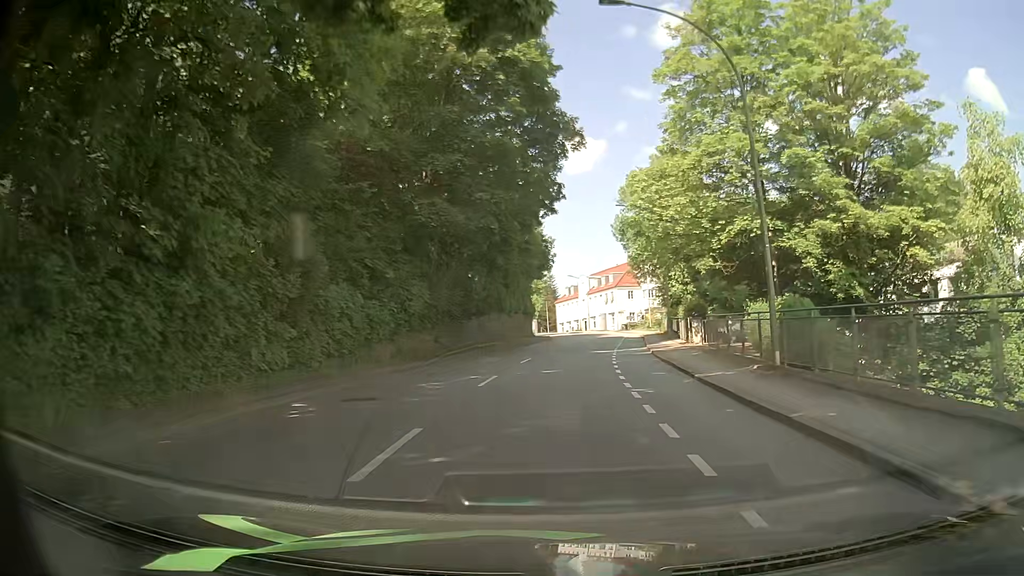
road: tertiary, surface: asphalt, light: Day
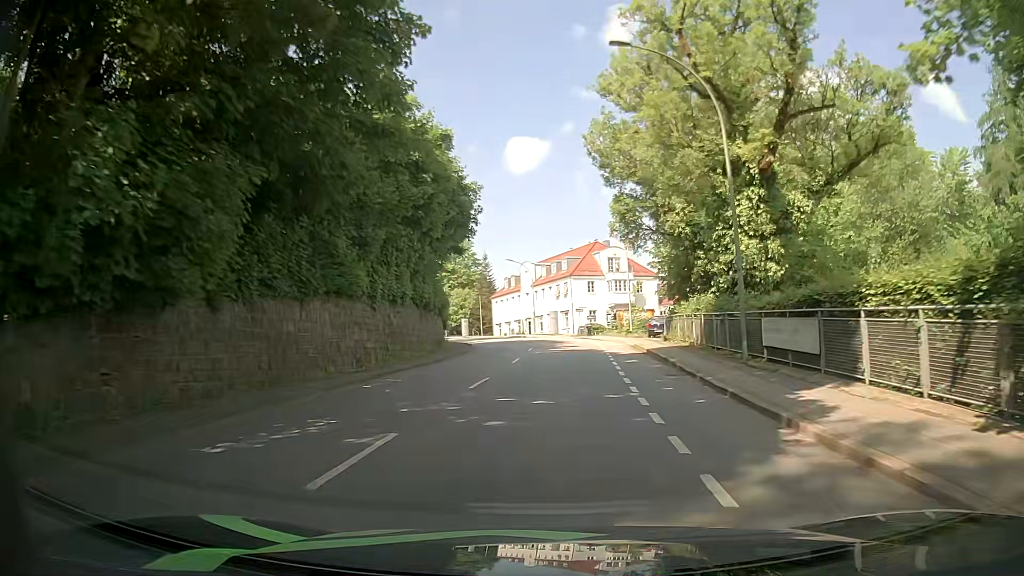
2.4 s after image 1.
(+0.9, +27.1) m; +4°
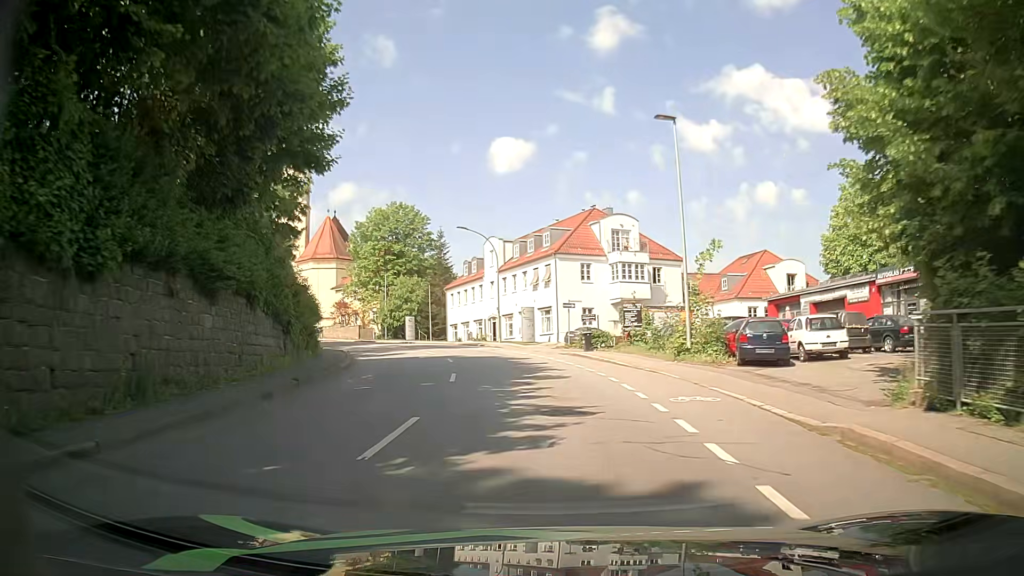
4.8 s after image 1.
(+0.7, +26.5) m; +1°
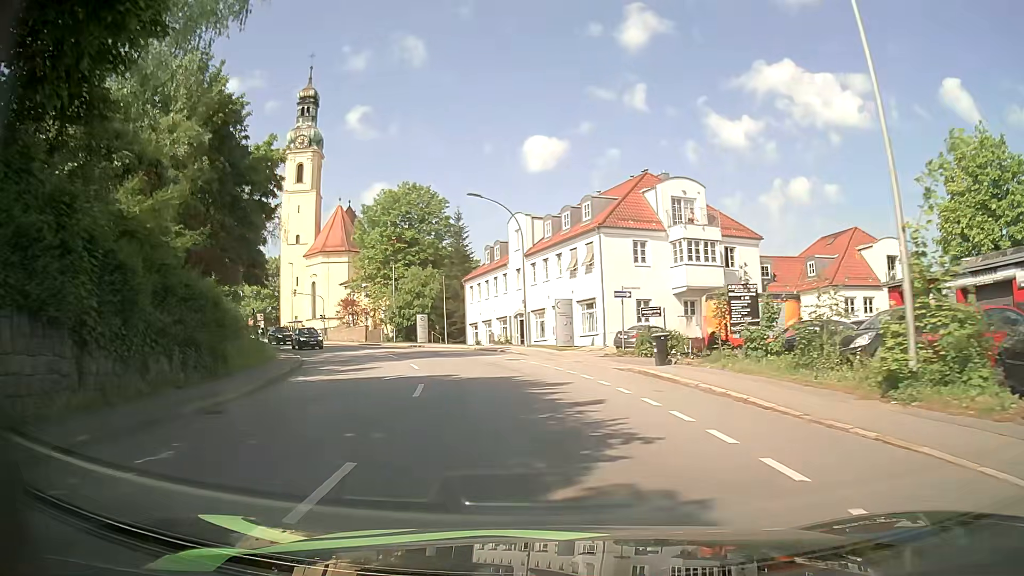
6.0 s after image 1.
(-0.2, +12.7) m; -2°
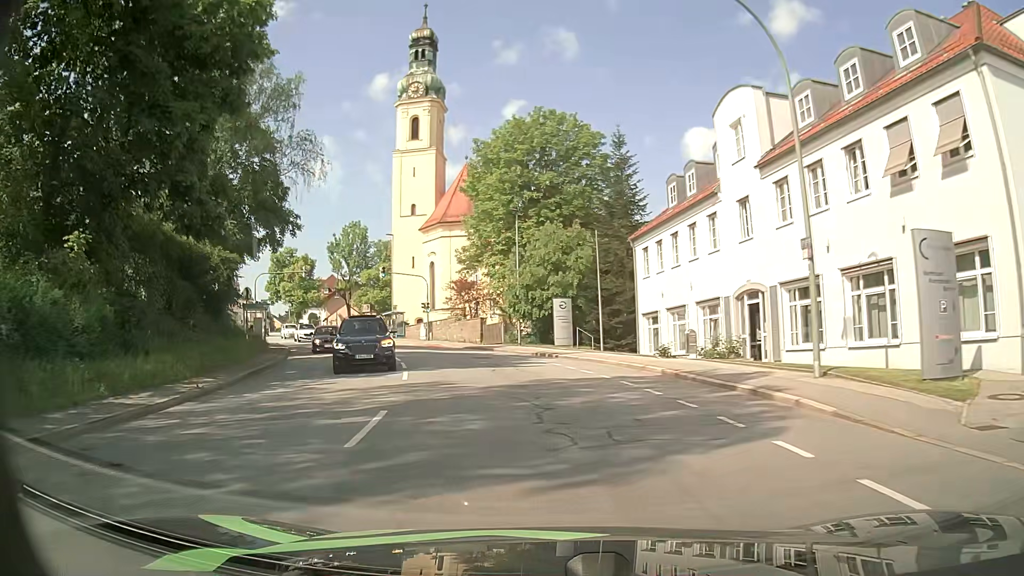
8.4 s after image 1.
(-3.1, +25.0) m; -14°
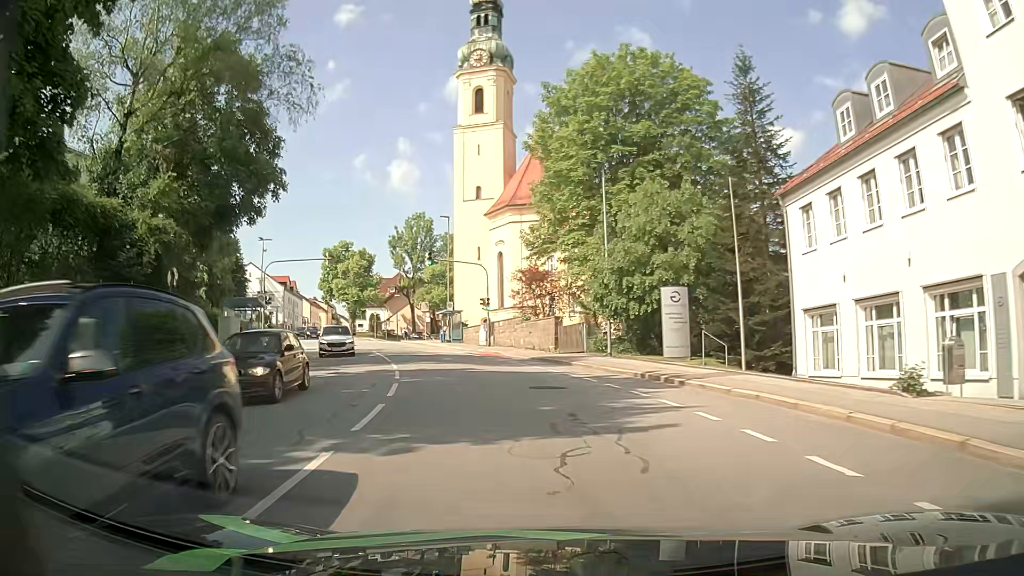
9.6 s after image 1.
(-0.8, +12.4) m; -8°
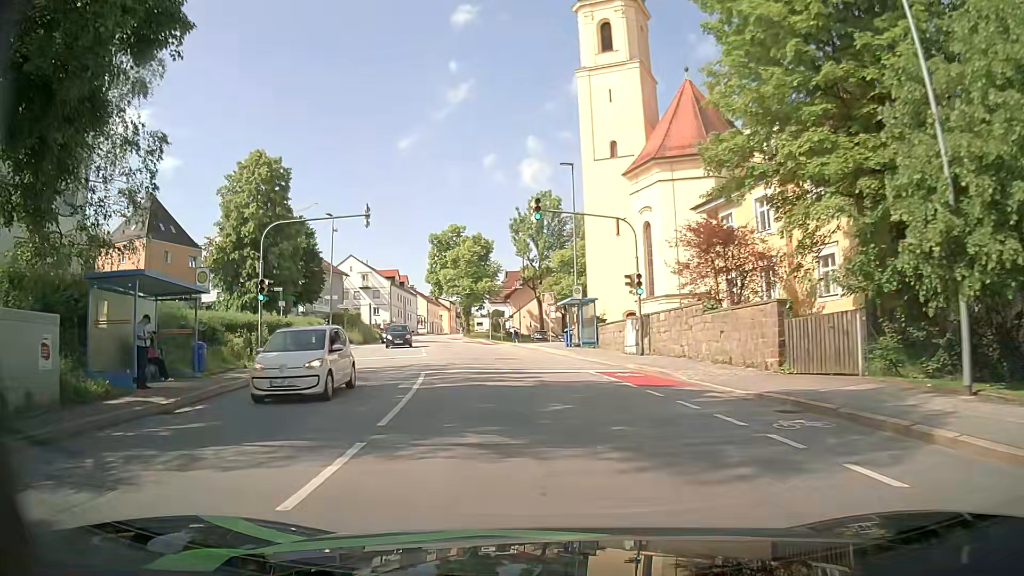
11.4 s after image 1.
(-1.5, +17.6) m; -10°
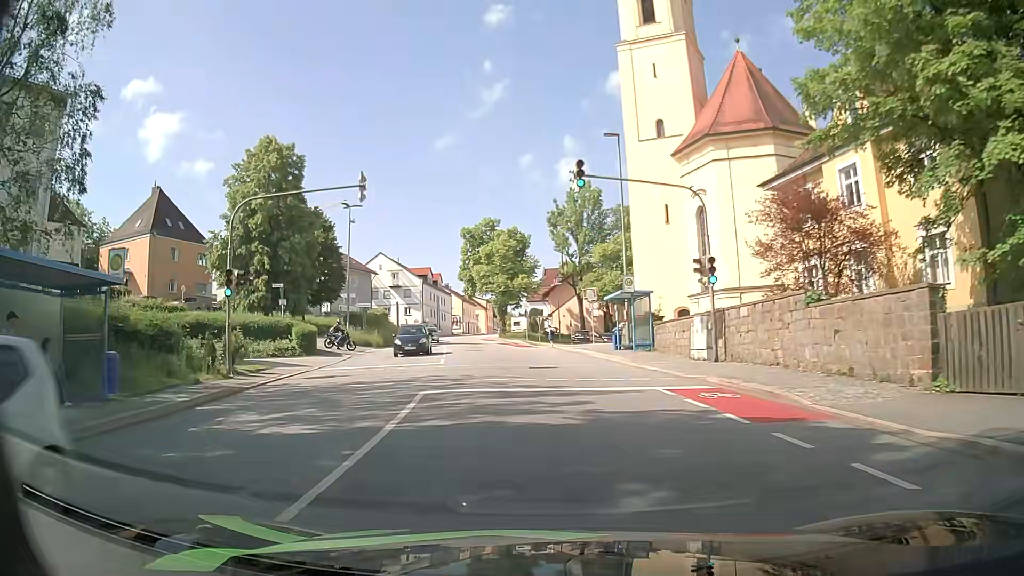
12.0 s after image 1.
(-0.2, +5.9) m; -4°
(0, +10) (-1, +20) (-3, +30) (-4, +40) (-6, +50) (-7, +60) (-9, +69) (-10, +79) (-11, +89) (-12, +99) m
